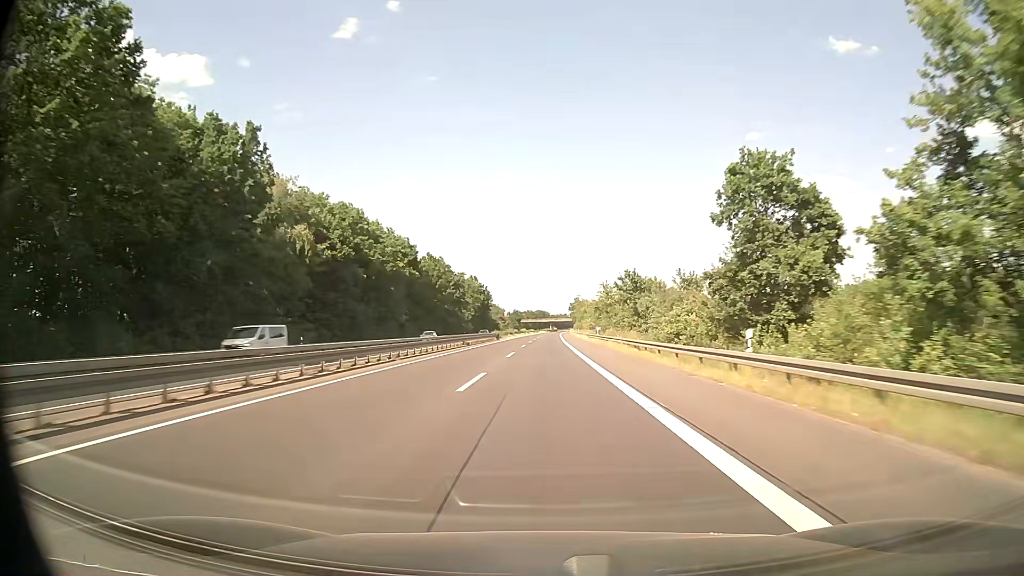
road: trunk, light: Day
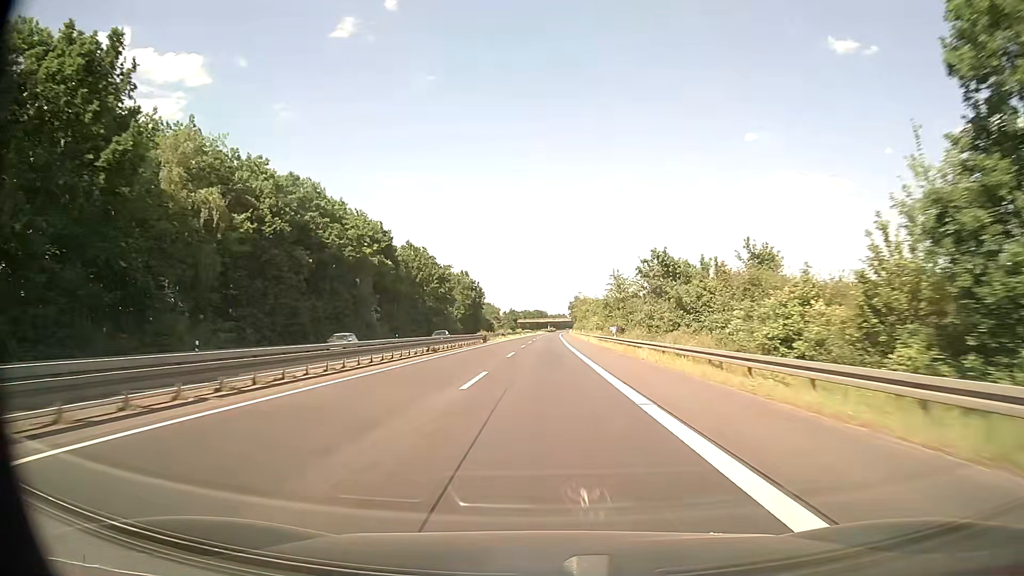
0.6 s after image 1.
(0.0, +17.4) m; 0°
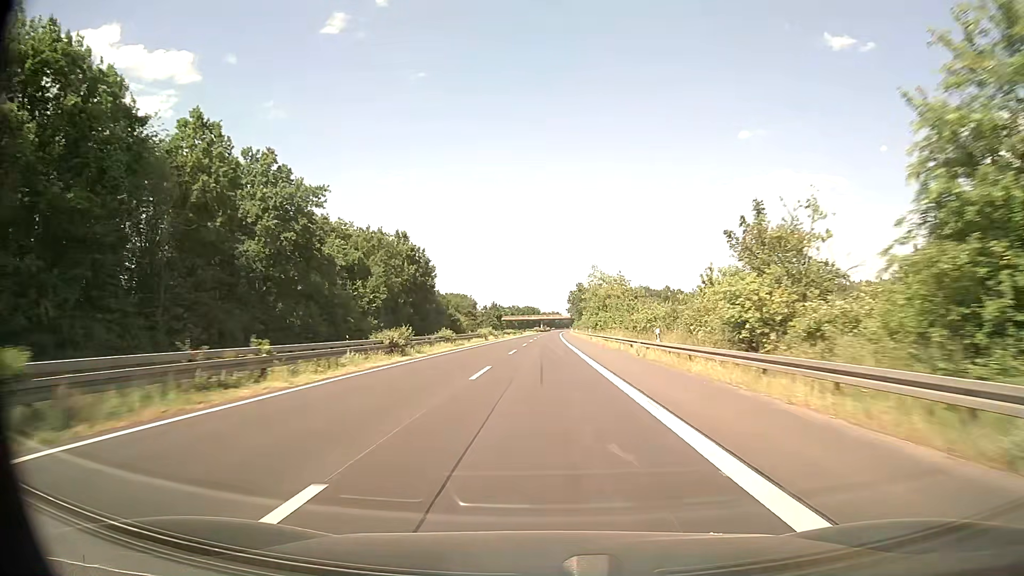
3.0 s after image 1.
(+0.4, +69.6) m; +1°
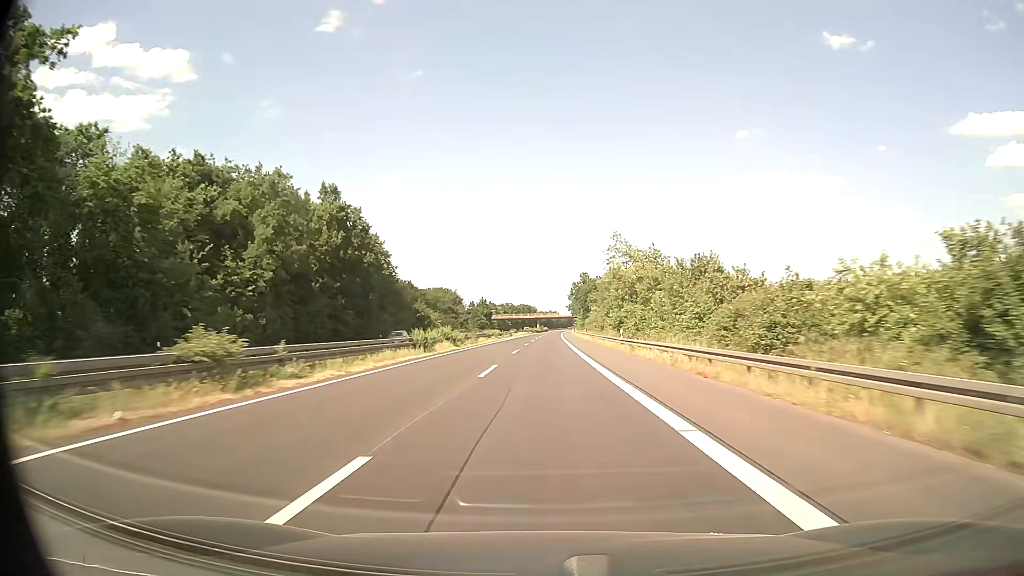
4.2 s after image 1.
(0.0, +34.8) m; 0°
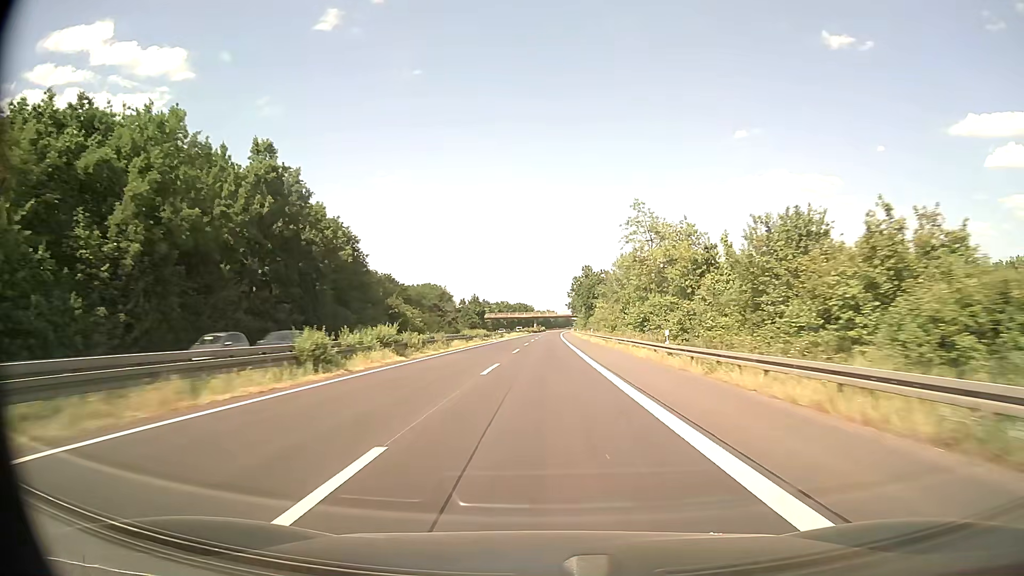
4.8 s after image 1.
(0.0, +17.4) m; 0°
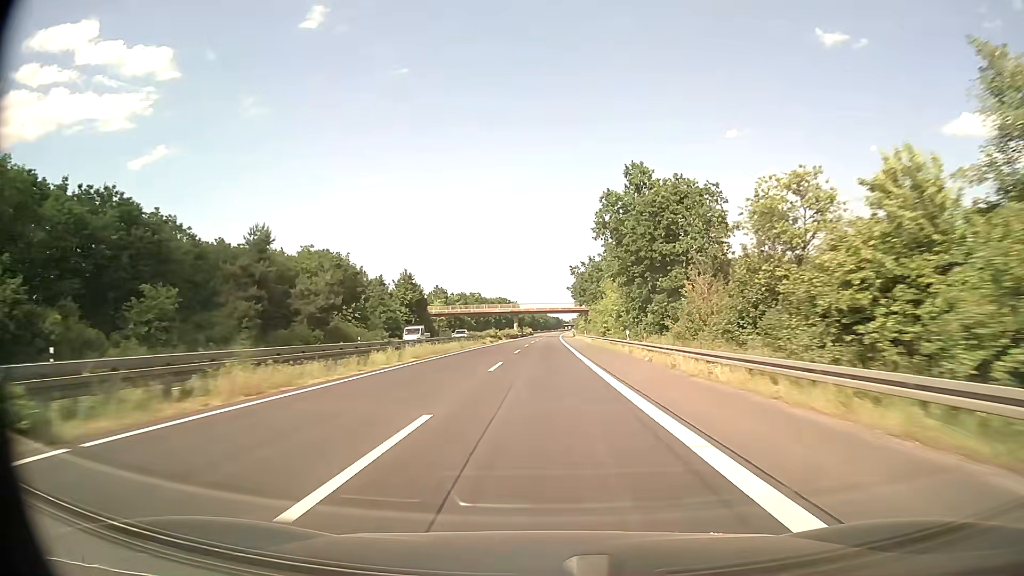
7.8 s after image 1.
(+0.7, +87.2) m; +1°
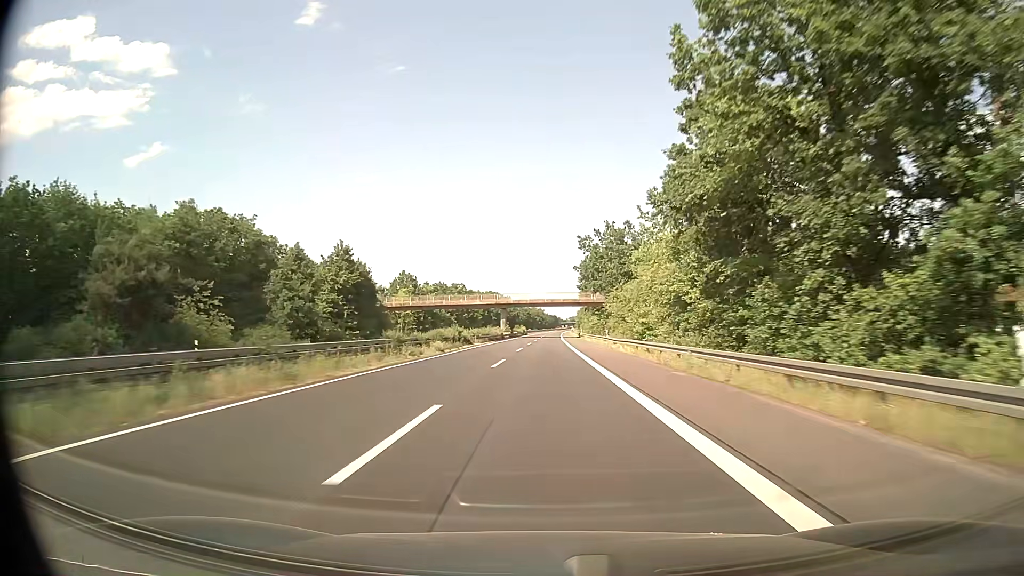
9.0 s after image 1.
(+0.1, +34.9) m; 0°
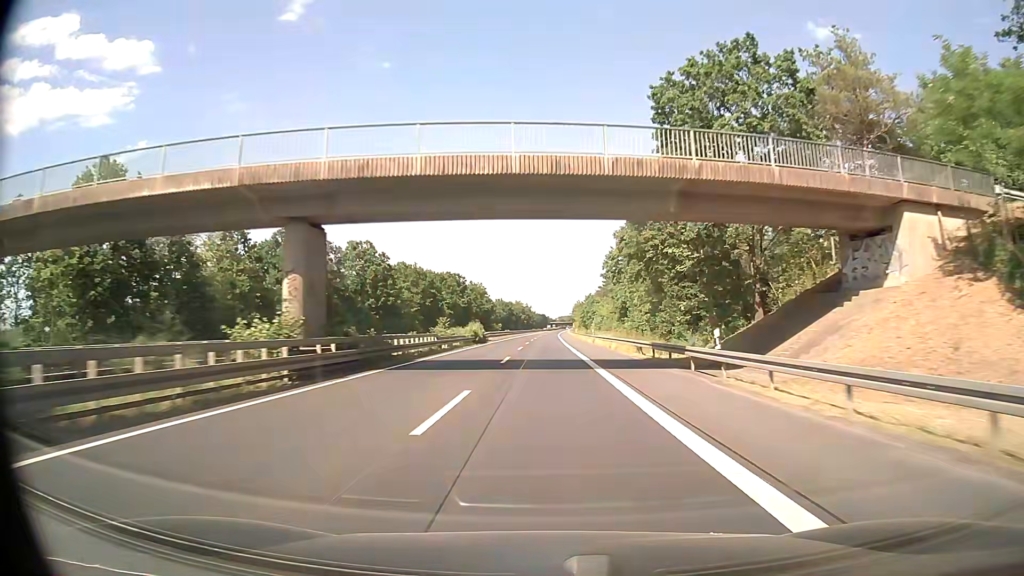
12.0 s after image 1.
(+0.8, +87.3) m; +1°
(0, +10) (0, +20) (0, +30) (0, +40) (0, +50) (0, +60) (0, +70) (0, +80) (0, +90) (0, +100) m
